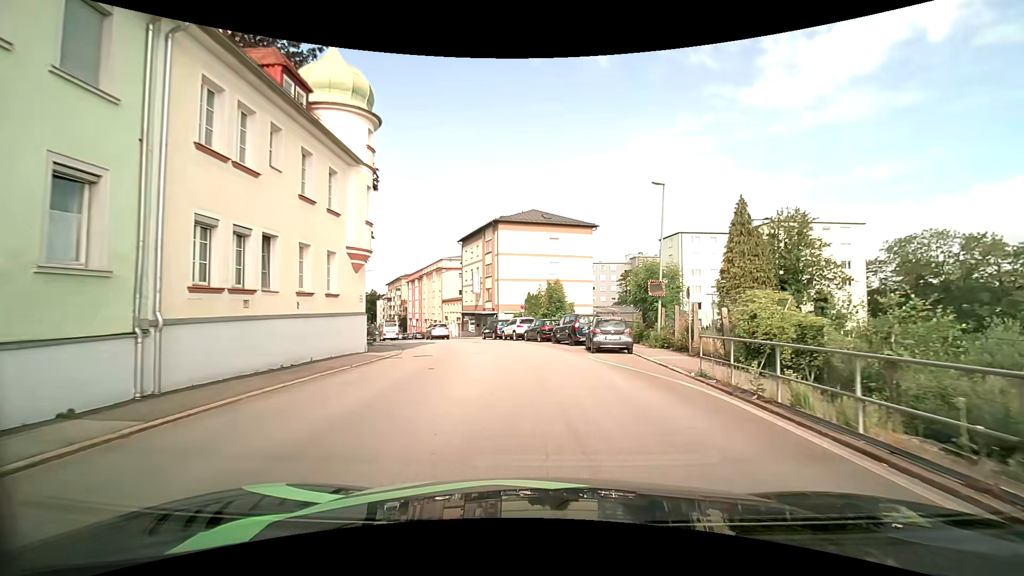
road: tertiary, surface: asphalt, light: Day
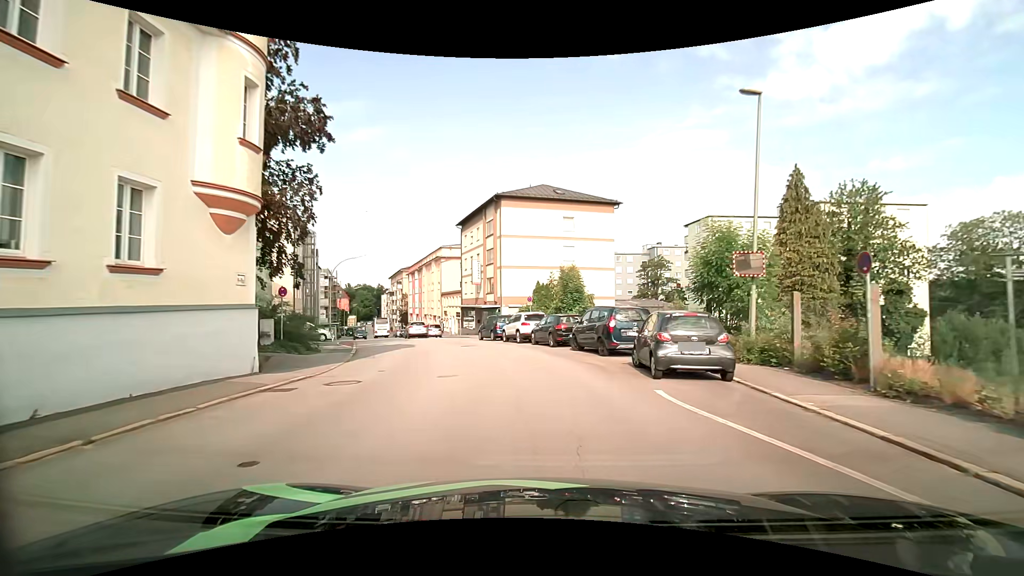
(-0.1, +9.1) m; -1°
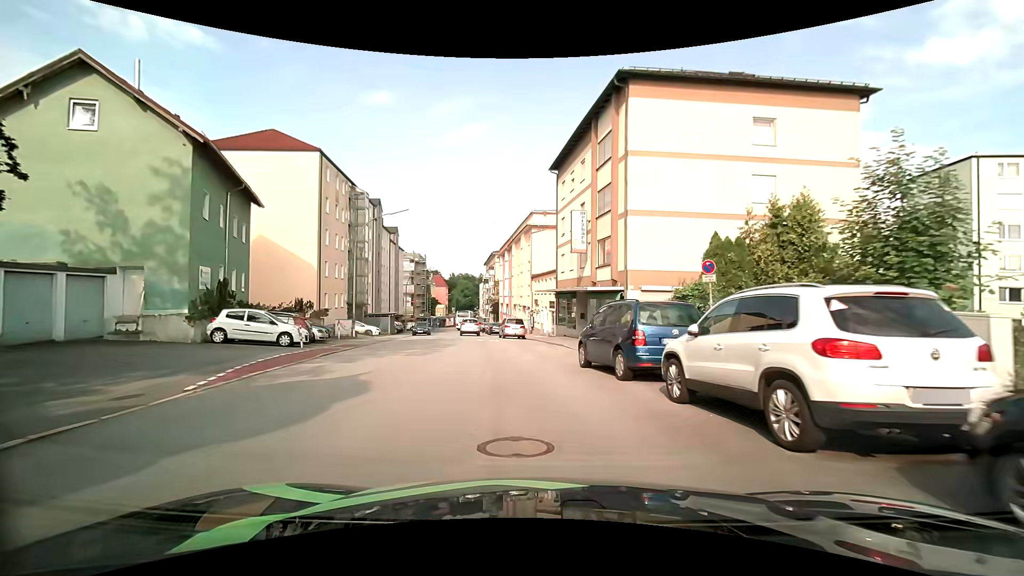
(-1.9, +21.1) m; -11°
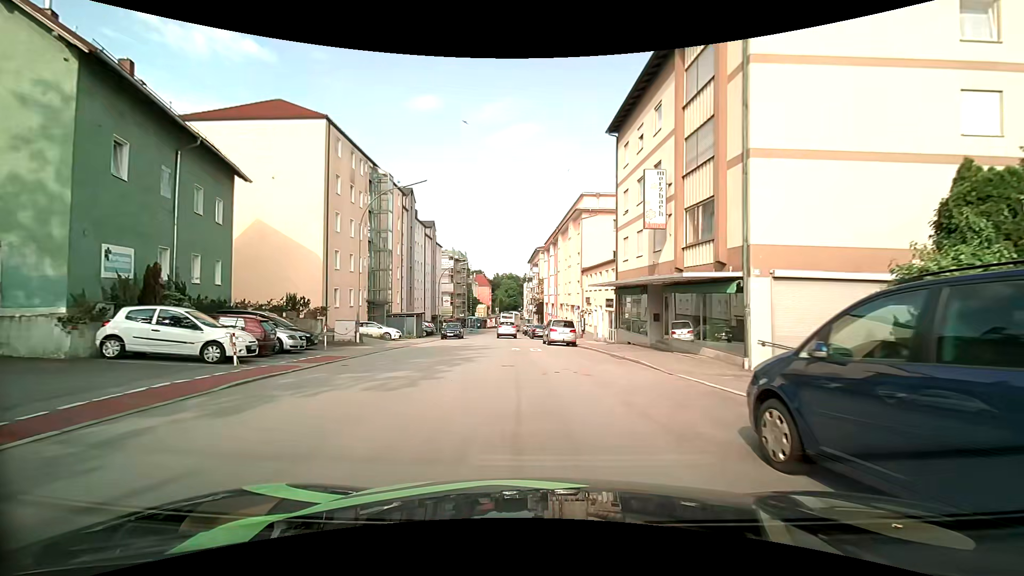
(-0.4, +8.2) m; -5°
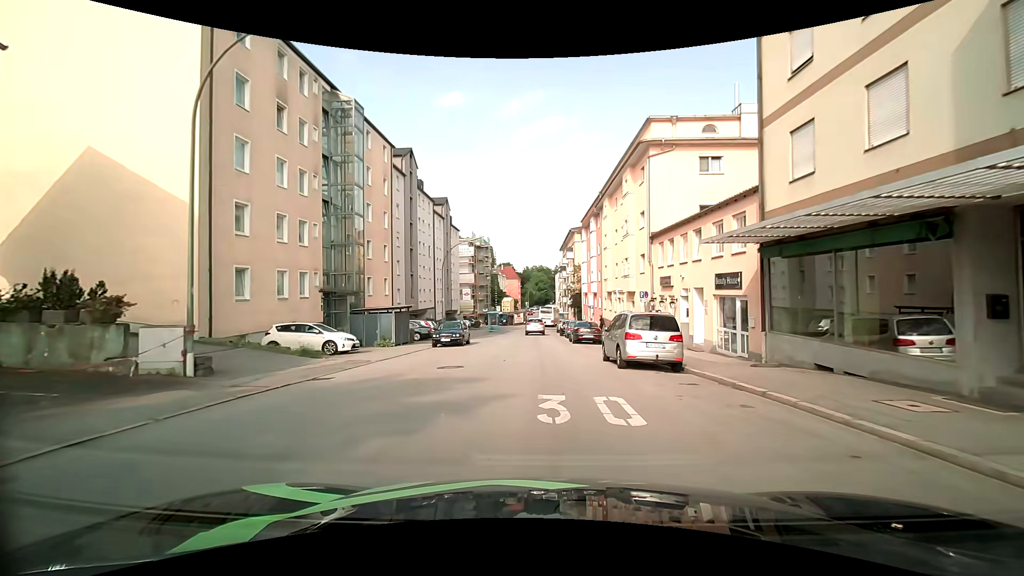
(-0.9, +15.9) m; -4°
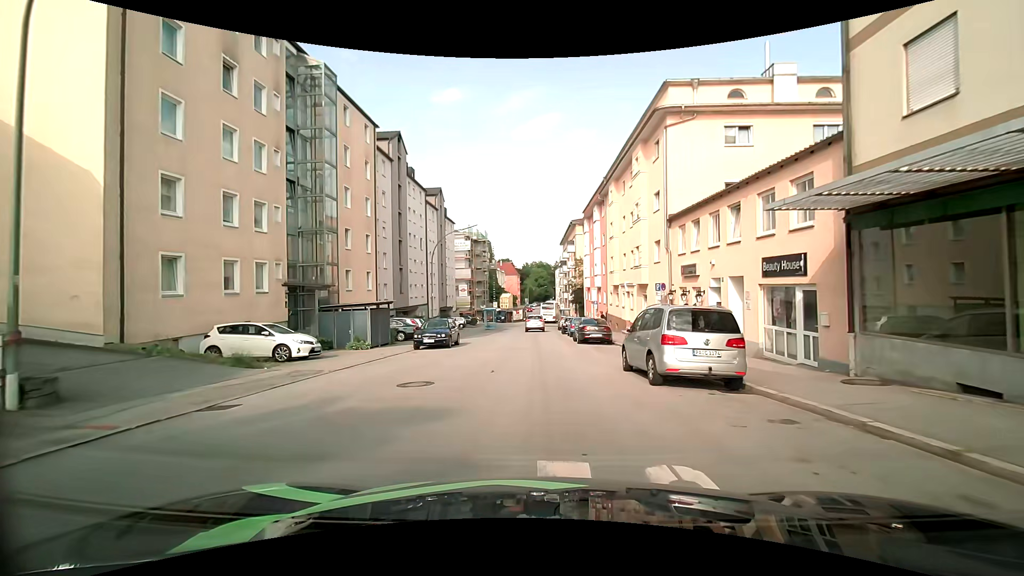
(0.0, +4.1) m; 0°
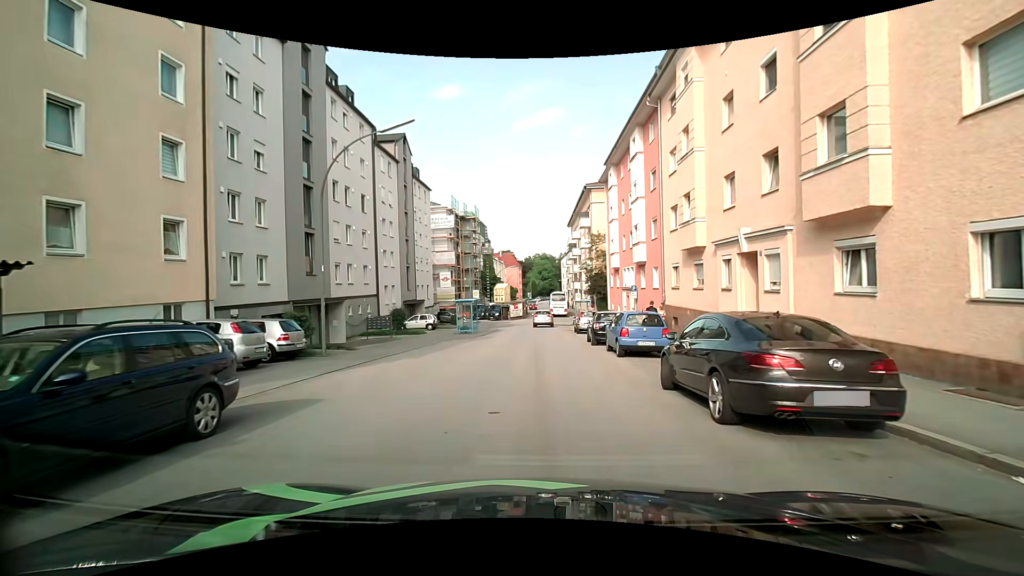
(0.0, +20.5) m; -1°
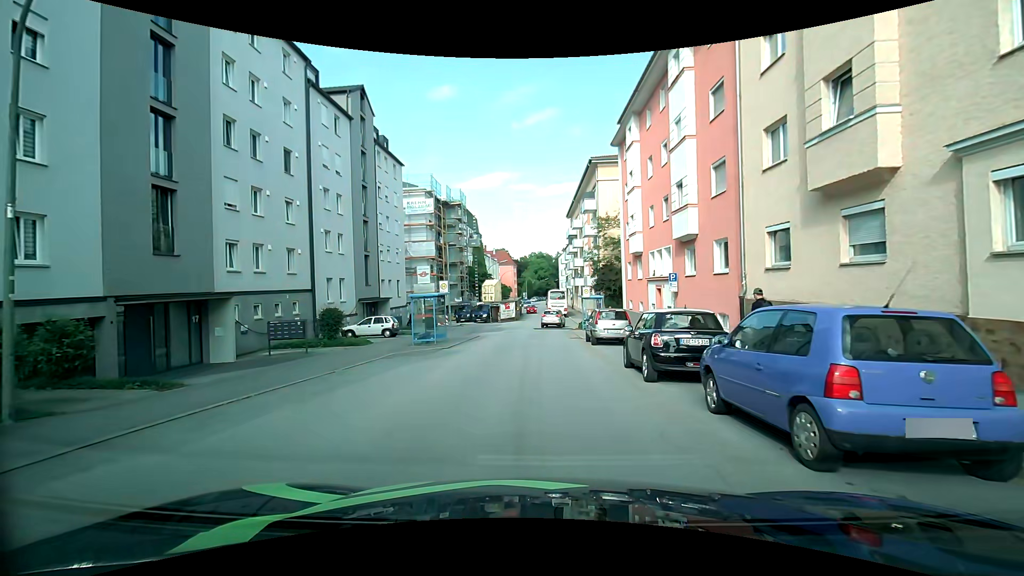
(+0.1, +11.1) m; -1°
